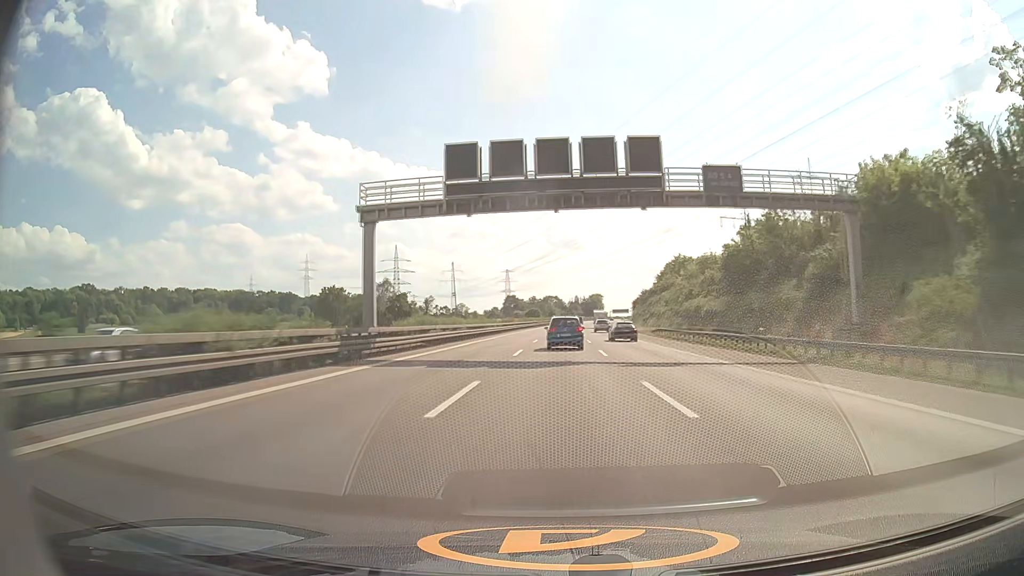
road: motorway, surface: asphalt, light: Day
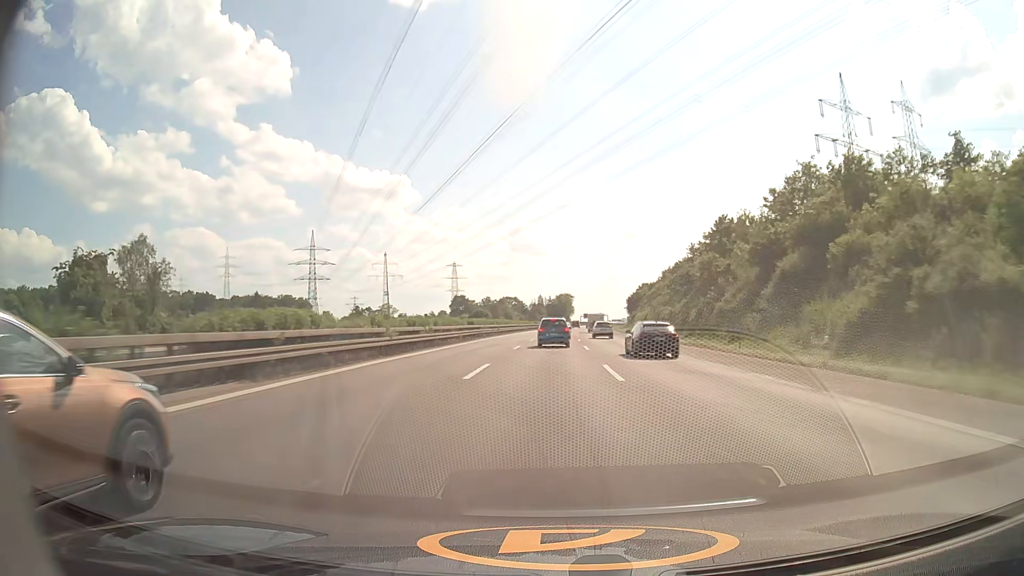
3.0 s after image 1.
(+2.5, +101.0) m; +3°
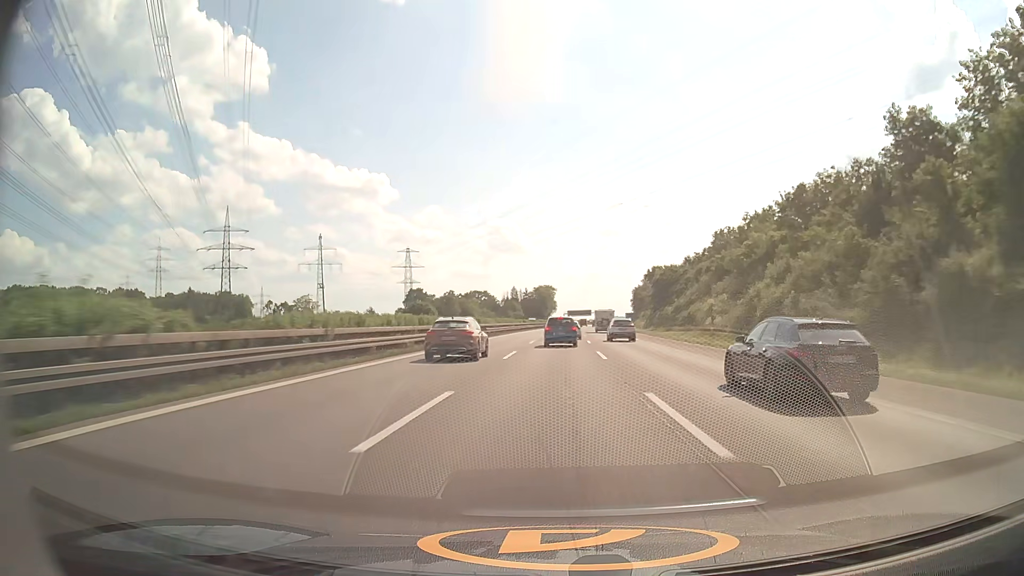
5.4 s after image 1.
(+1.4, +81.0) m; +2°
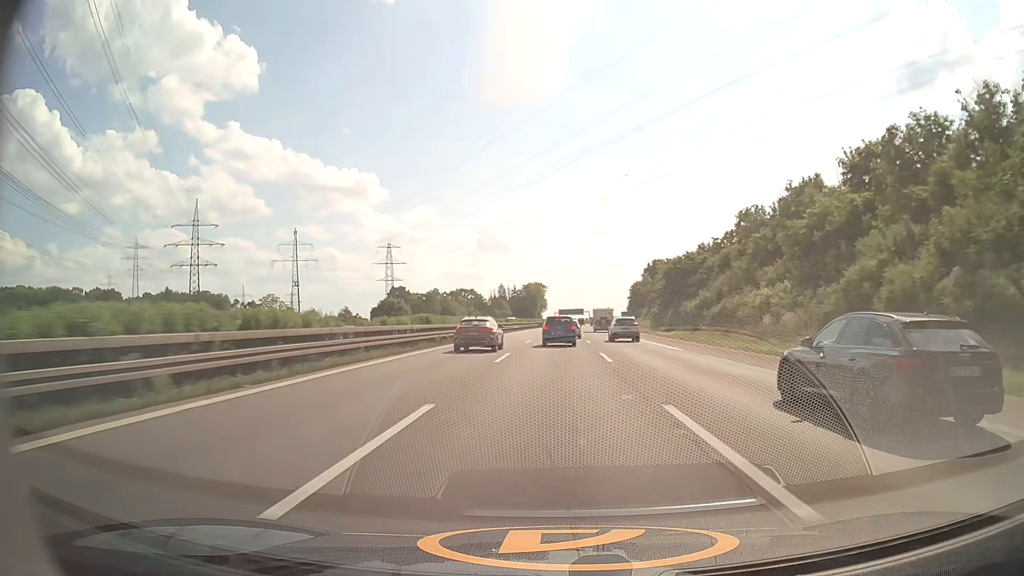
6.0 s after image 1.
(+0.1, +20.0) m; +1°
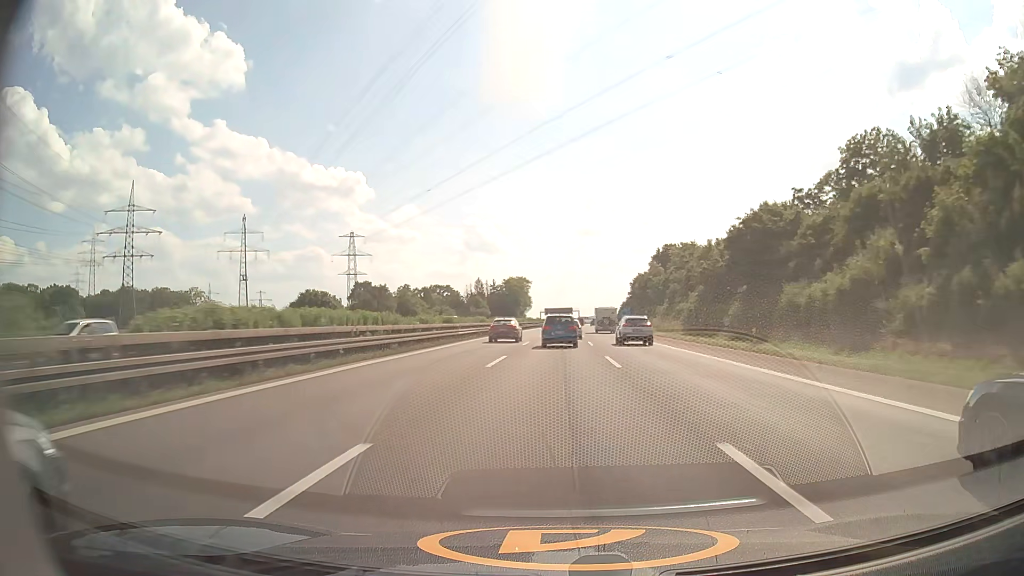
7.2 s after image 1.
(+0.4, +39.2) m; +1°
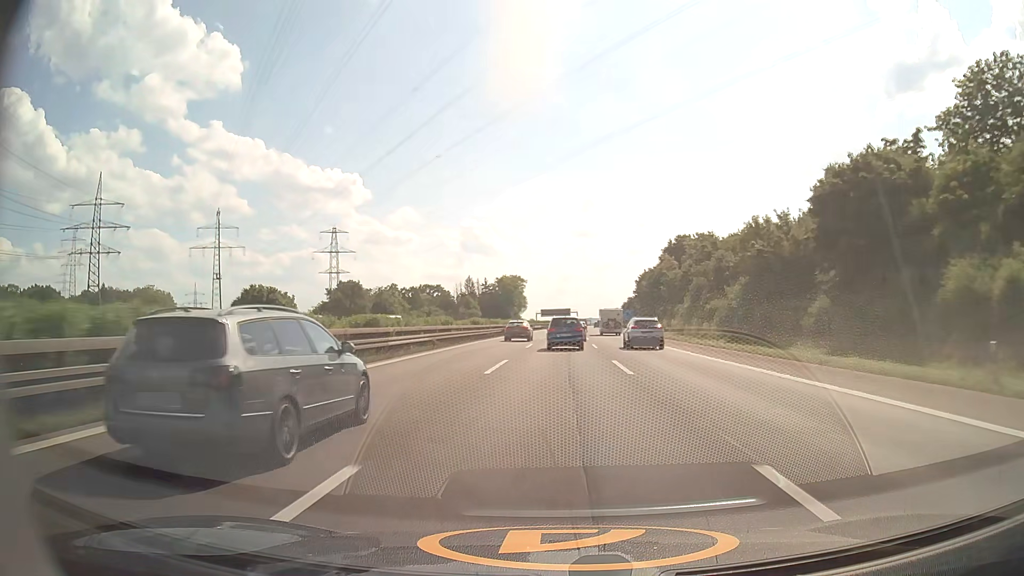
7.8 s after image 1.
(0.0, +19.2) m; 0°
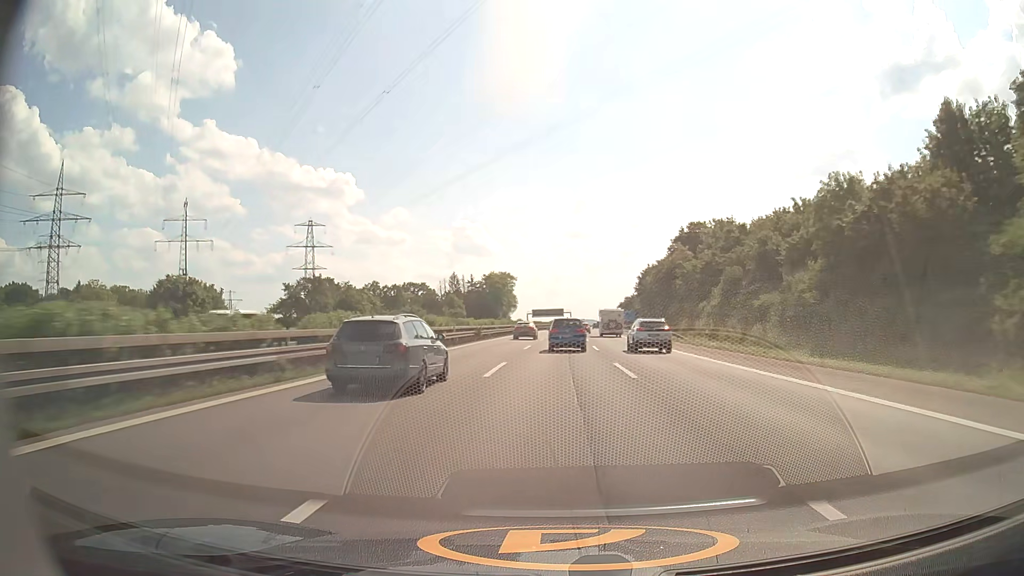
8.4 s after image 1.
(+0.1, +19.1) m; +1°
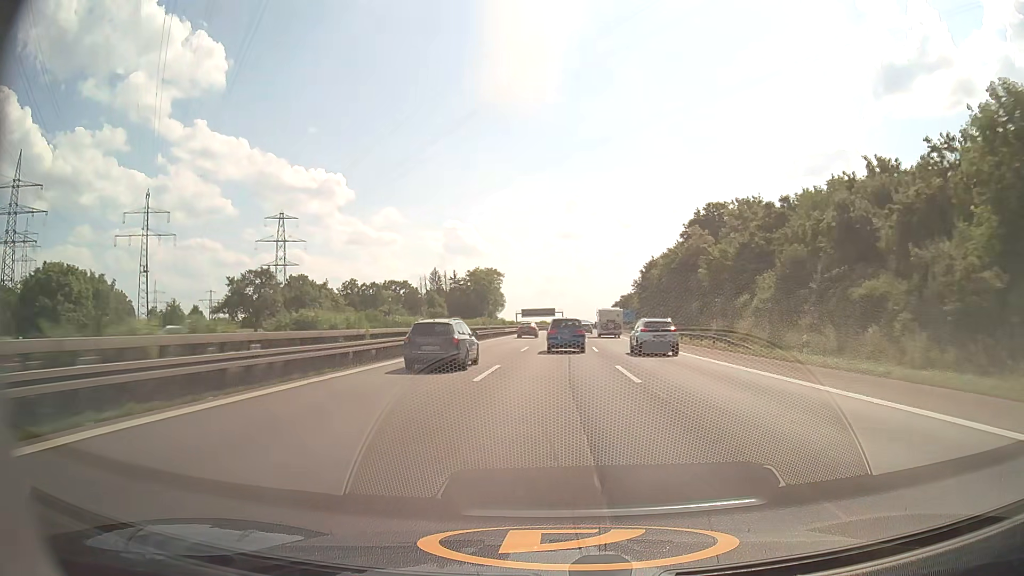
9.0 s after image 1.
(+0.1, +19.1) m; +1°
